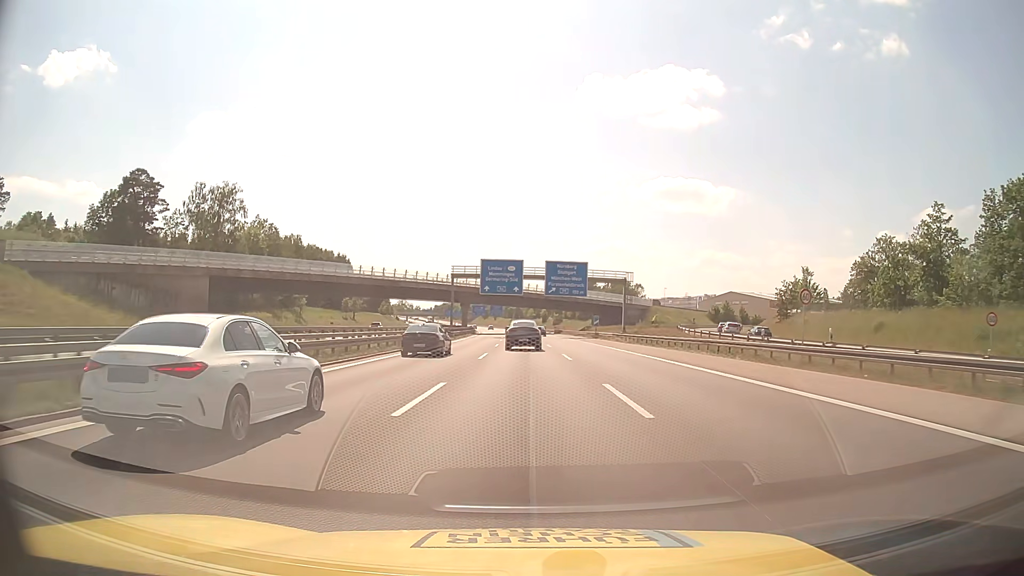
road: motorway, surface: asphalt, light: Day
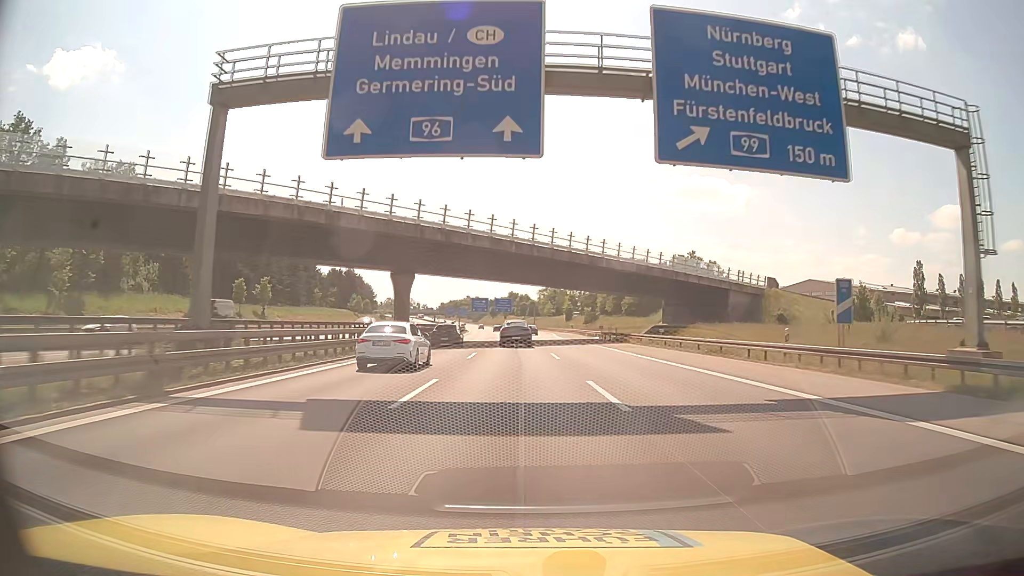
(-0.4, +71.5) m; -1°
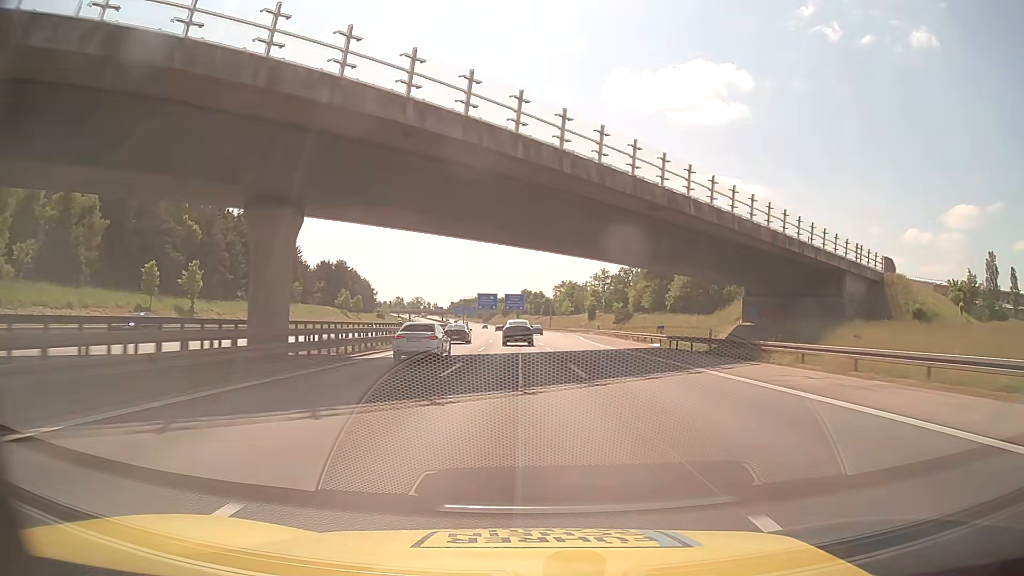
(-0.3, +29.4) m; -1°
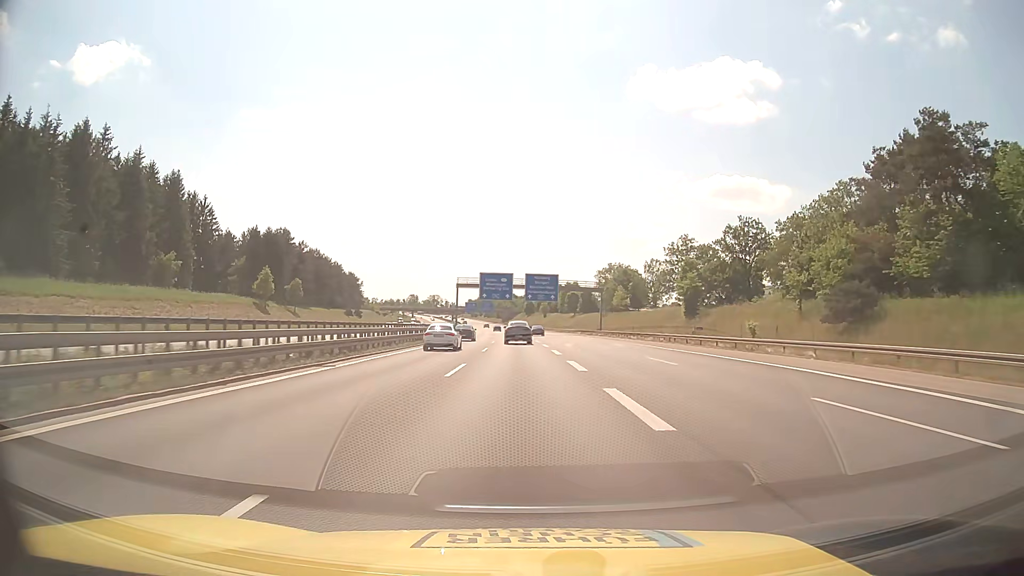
(-1.5, +75.0) m; -2°
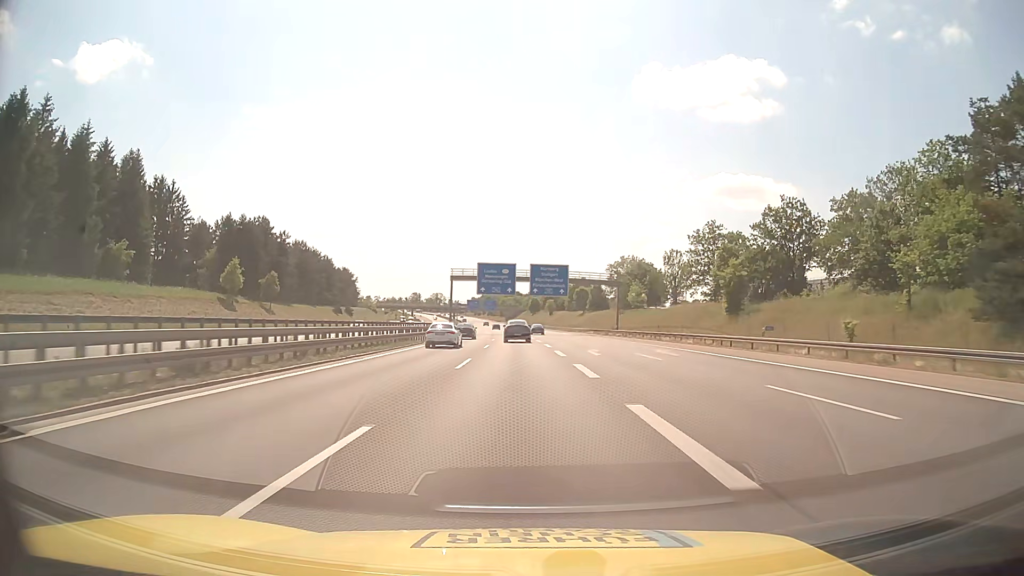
(-0.1, +15.2) m; -1°
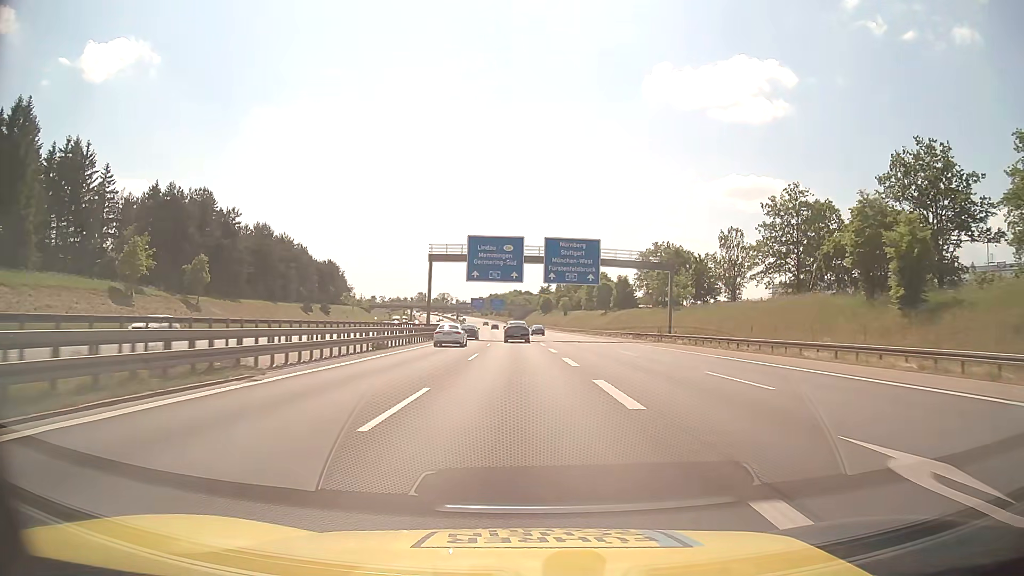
(-0.2, +30.6) m; -1°
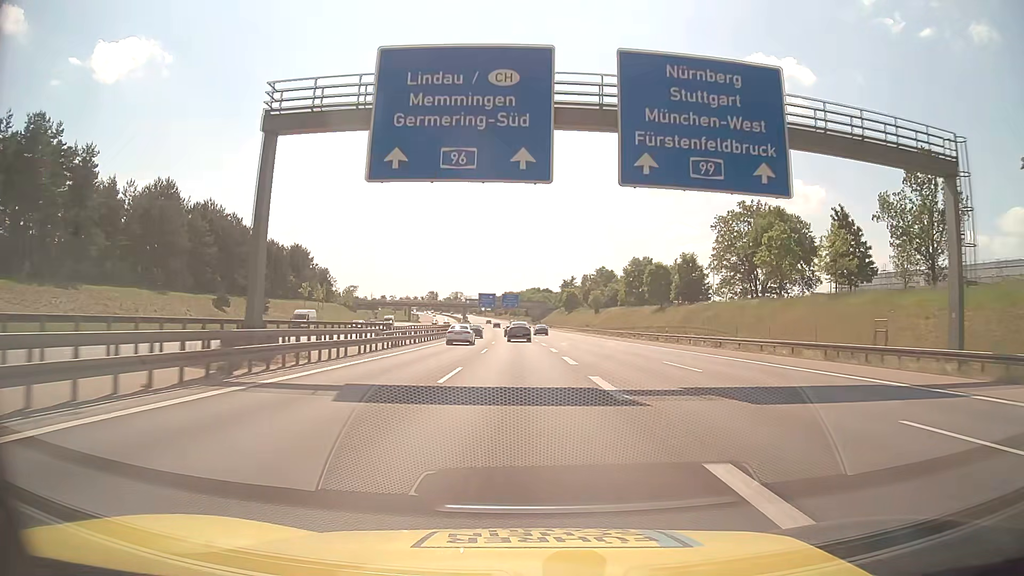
(-0.5, +46.6) m; -1°
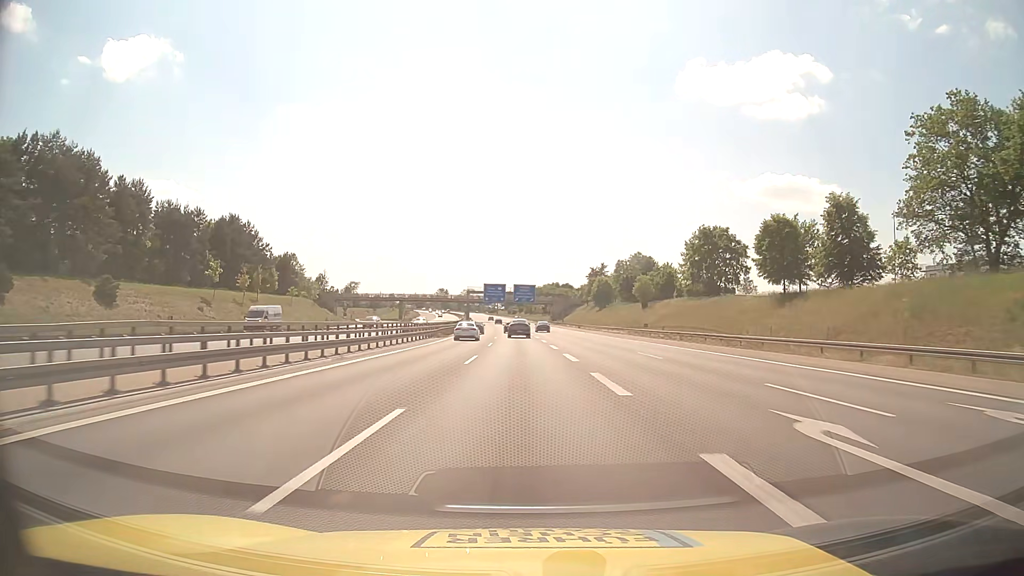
(-0.6, +47.6) m; -1°
(0, +10) (0, +20) (0, +30) (-1, +40) (-1, +50) (-1, +60) (-2, +70) (-2, +80) (-2, +90) (-3, +100) m
